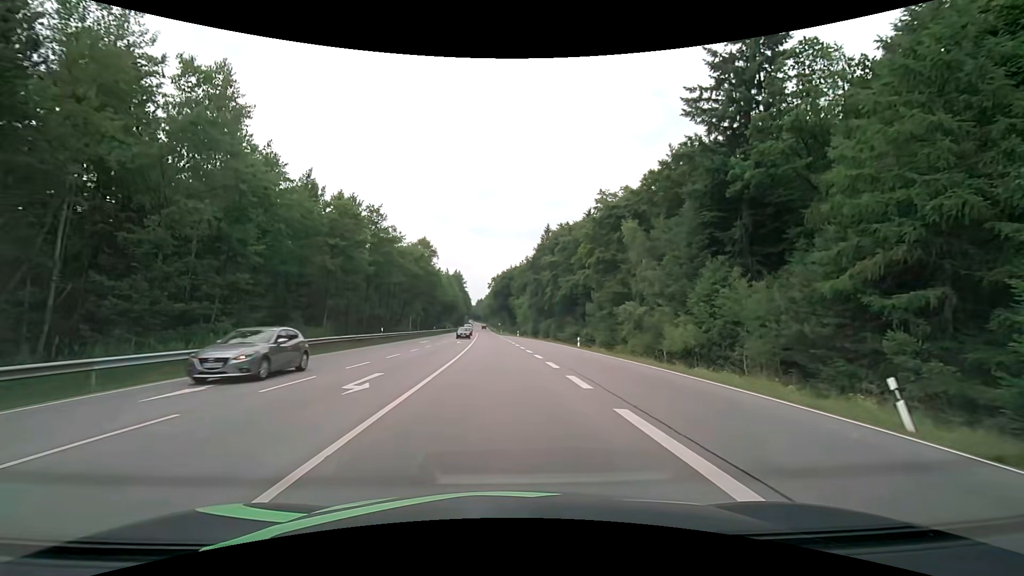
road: secondary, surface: asphalt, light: Day
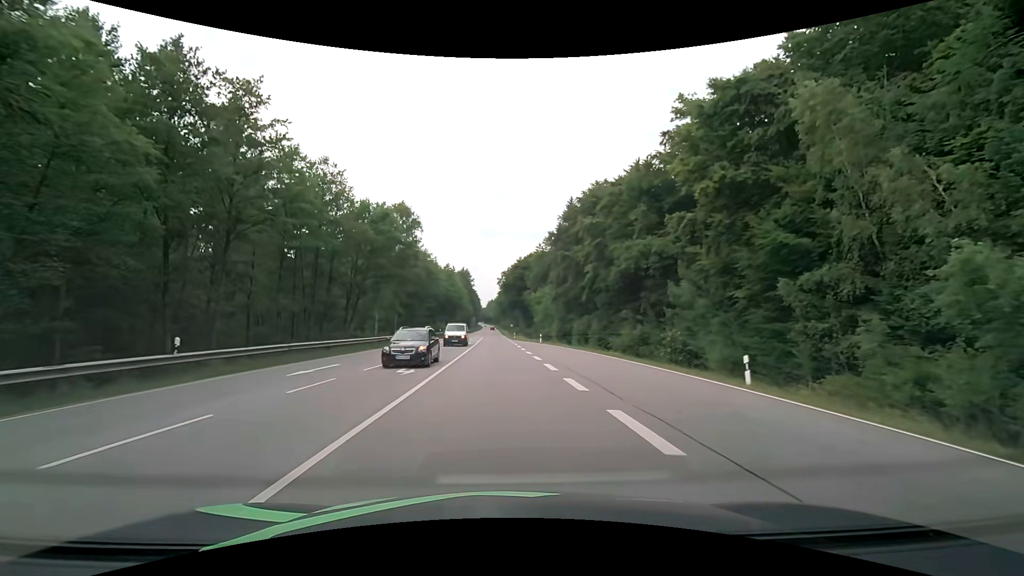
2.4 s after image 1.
(-0.5, +30.1) m; -1°
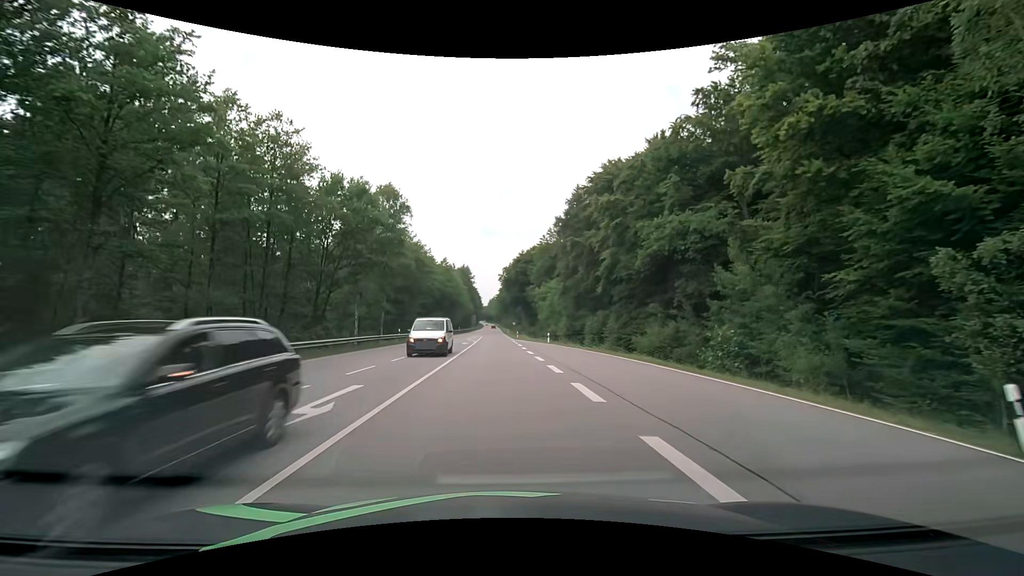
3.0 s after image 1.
(0.0, +8.3) m; 0°
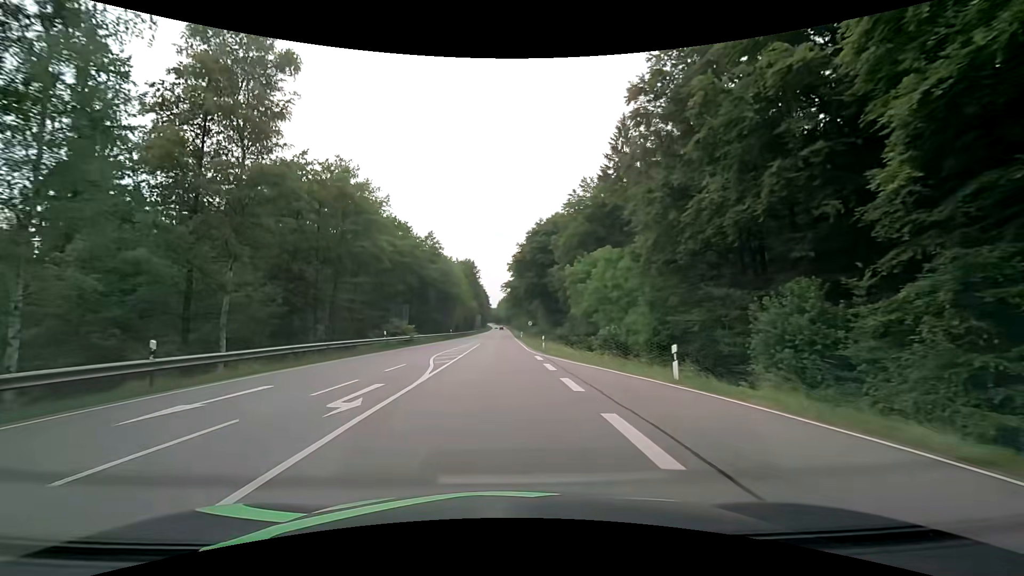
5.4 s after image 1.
(-0.4, +34.6) m; -1°
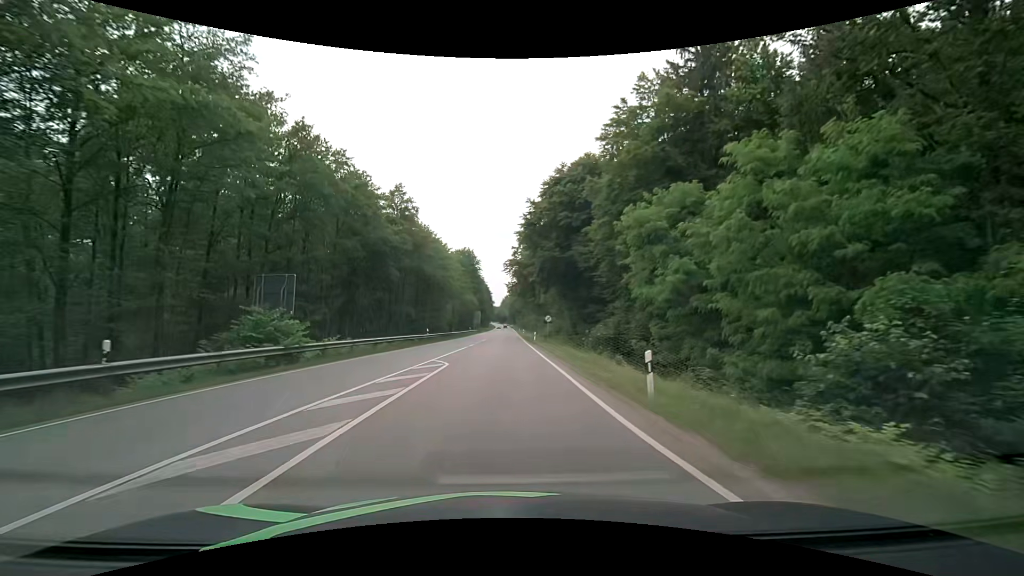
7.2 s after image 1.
(-0.1, +26.7) m; -1°
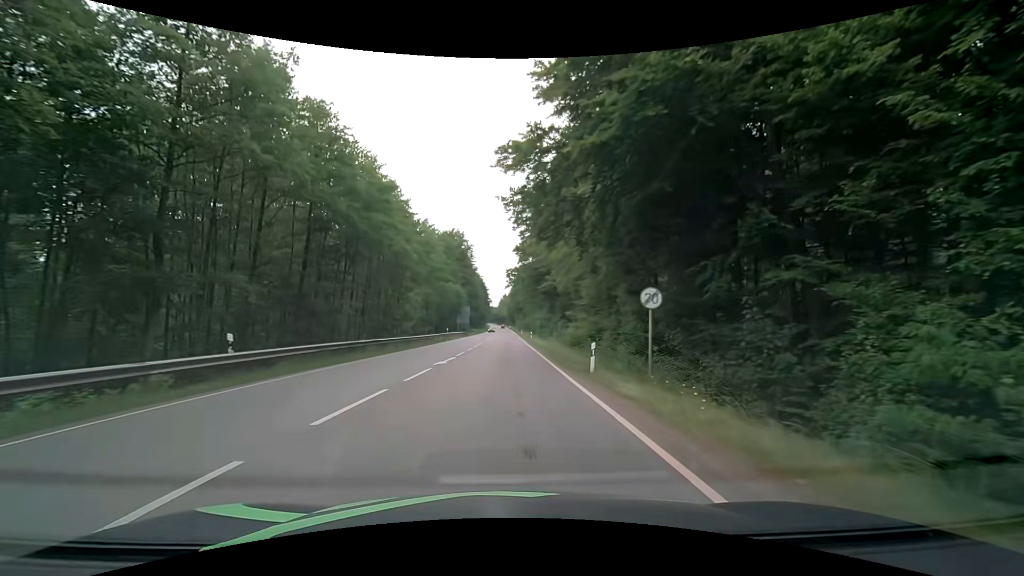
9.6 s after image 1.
(+0.2, +36.0) m; +1°
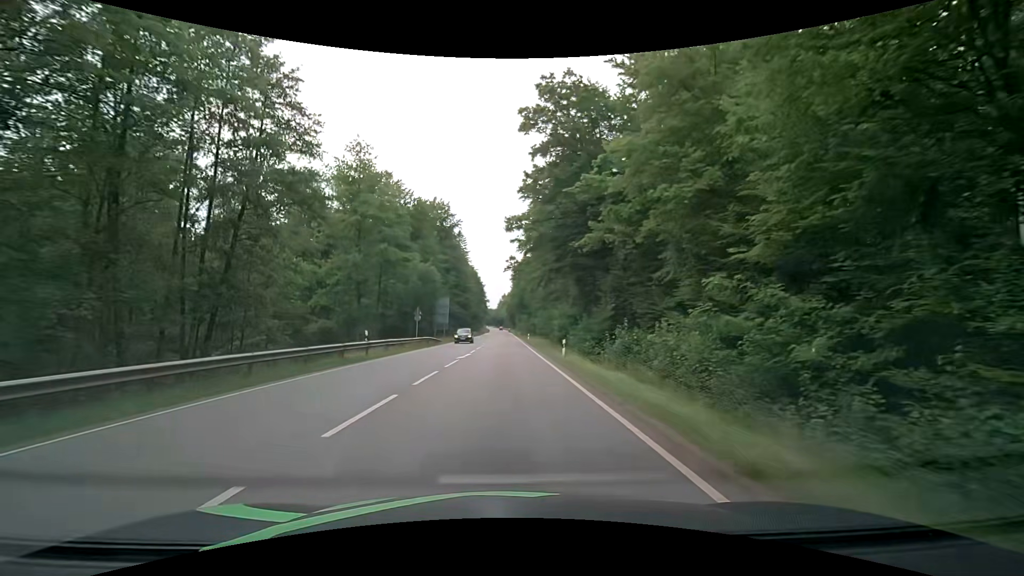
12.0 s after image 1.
(-0.1, +36.7) m; 0°
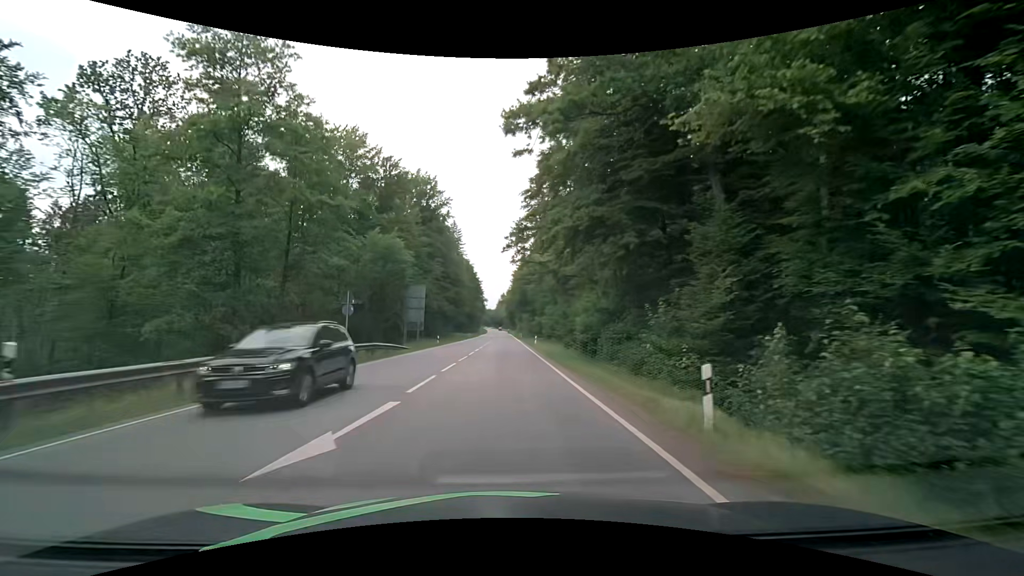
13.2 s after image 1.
(0.0, +19.5) m; 0°
(0, +10) (0, +20) (0, +30) (0, +40) (0, +50) (0, +60) (0, +70) (0, +80) (0, +90) (0, +100) m
